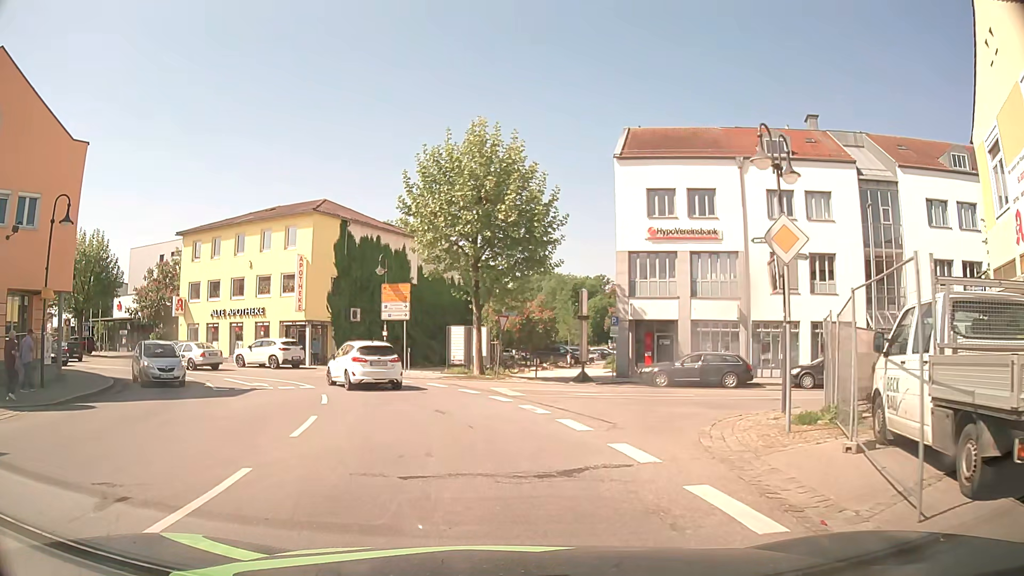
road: secondary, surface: asphalt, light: Day
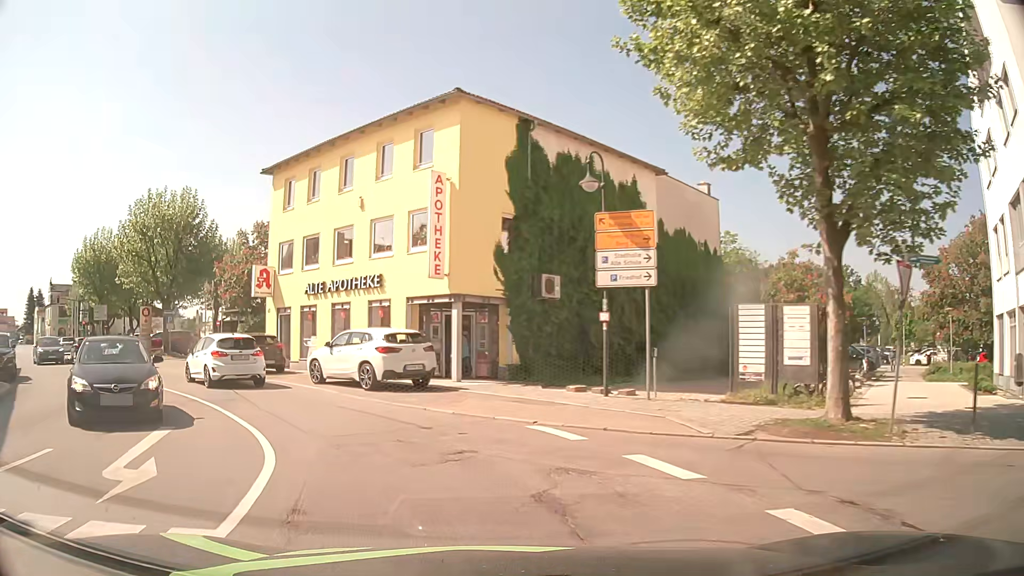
(-2.5, +18.7) m; -18°
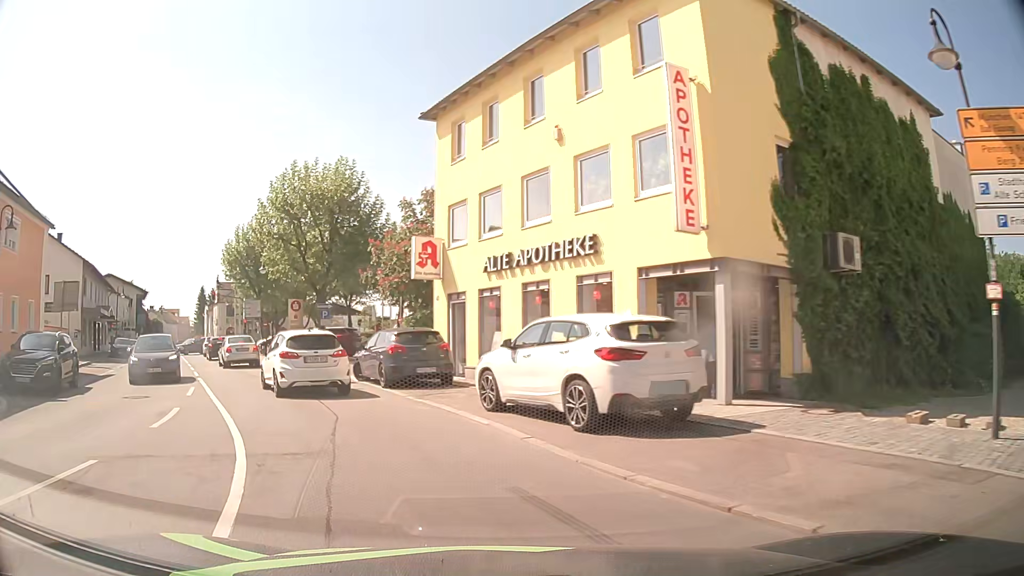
(-1.2, +7.8) m; -18°
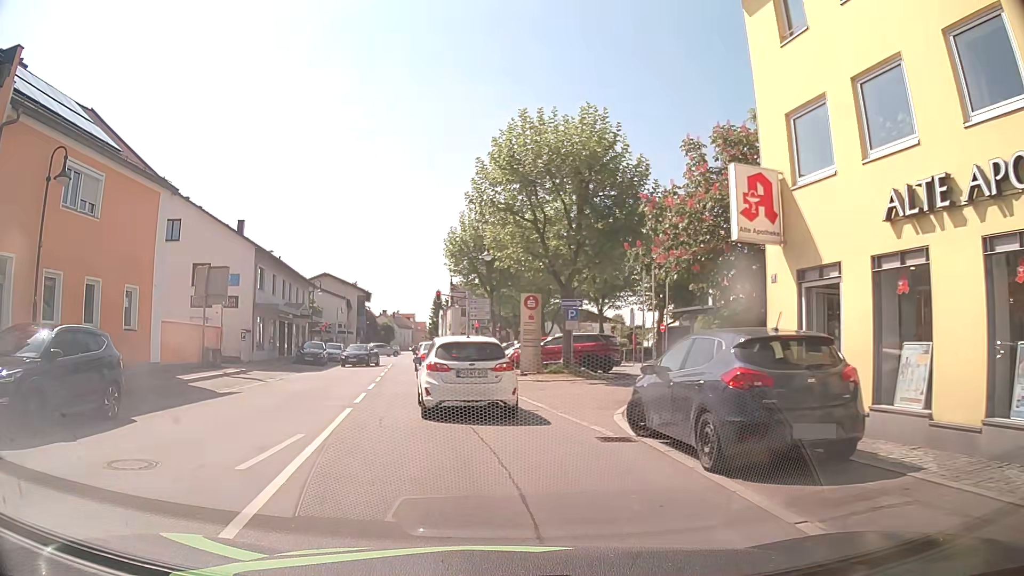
(-1.9, +9.4) m; -22°
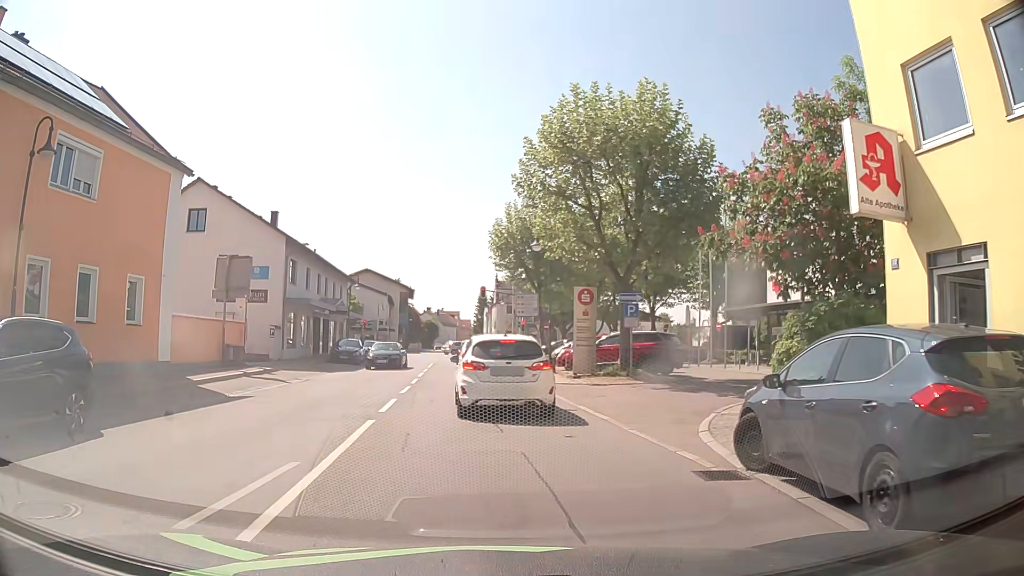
(-0.1, +2.5) m; -4°
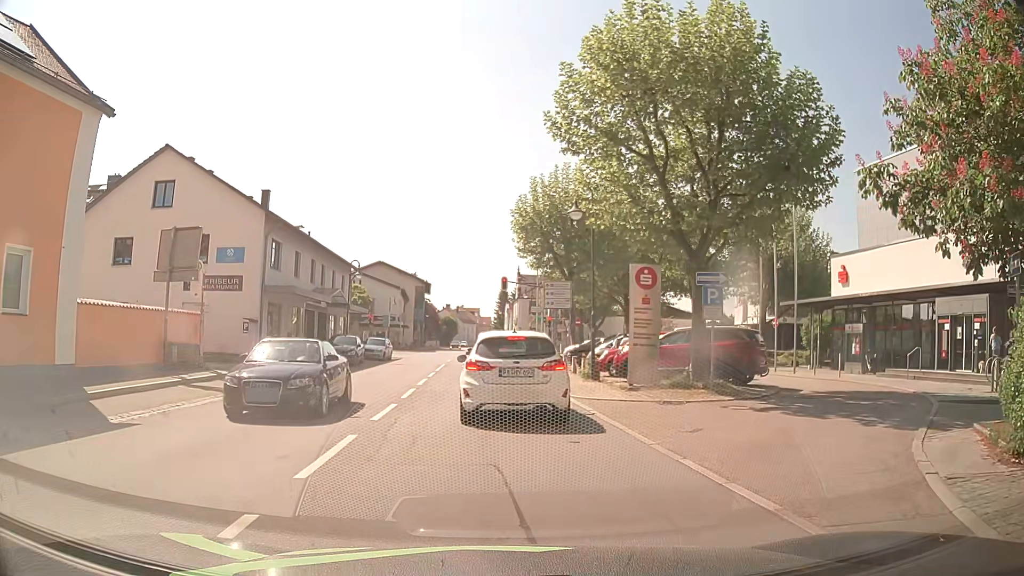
(-0.1, +6.5) m; -2°
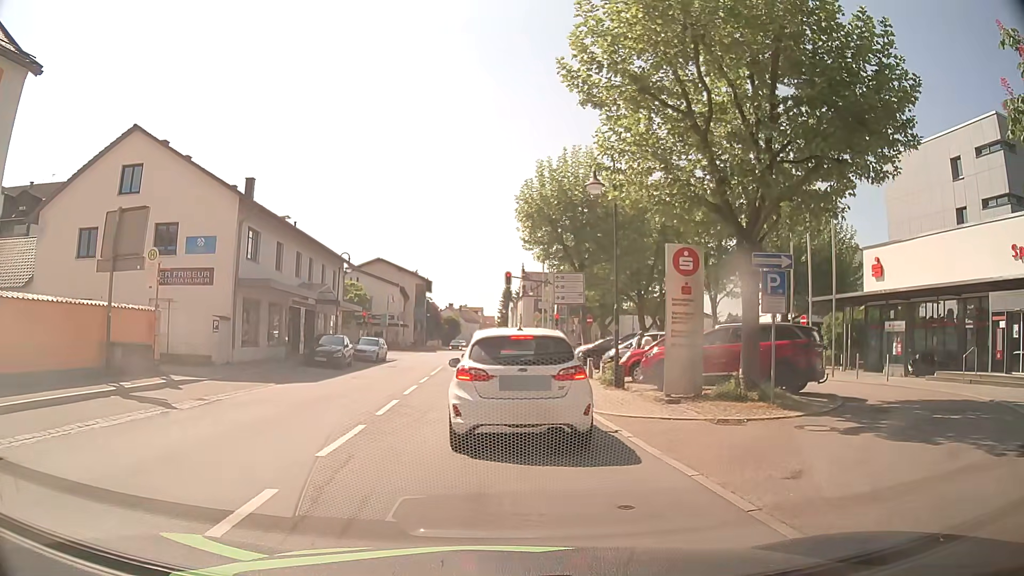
(0.0, +3.4) m; +2°
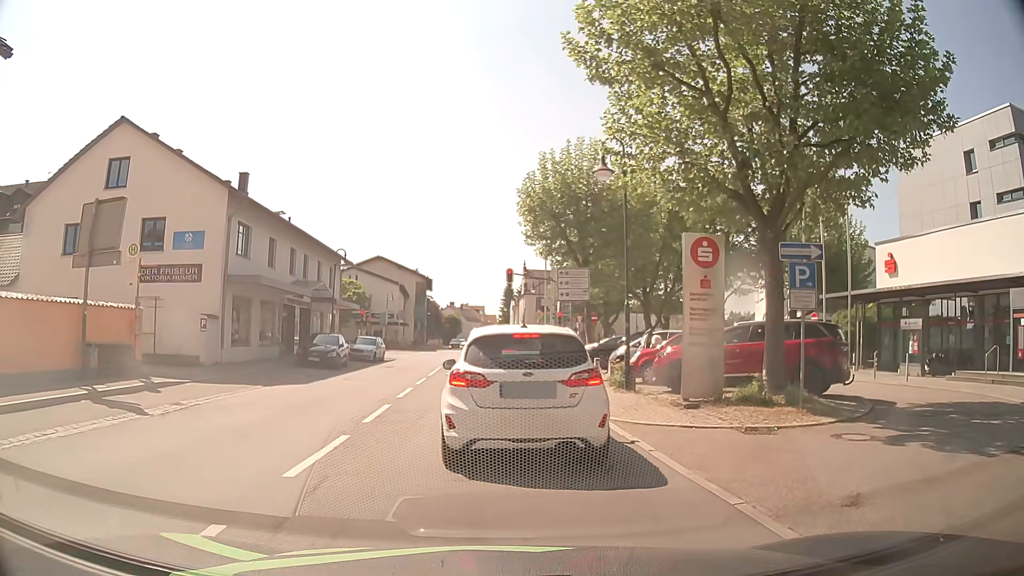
(0.0, +1.2) m; -2°
(0, +10) (-1, +20) (-1, +30) (-1, +40) (-1, +50) (-1, +60) (-2, +70) (-2, +80) (-3, +90) (-3, +100) m
